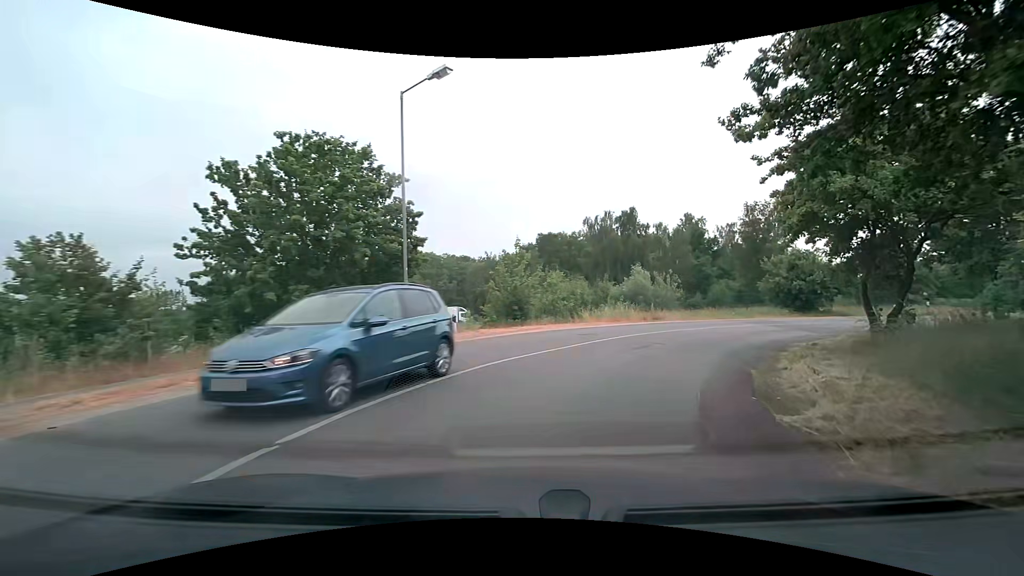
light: Day
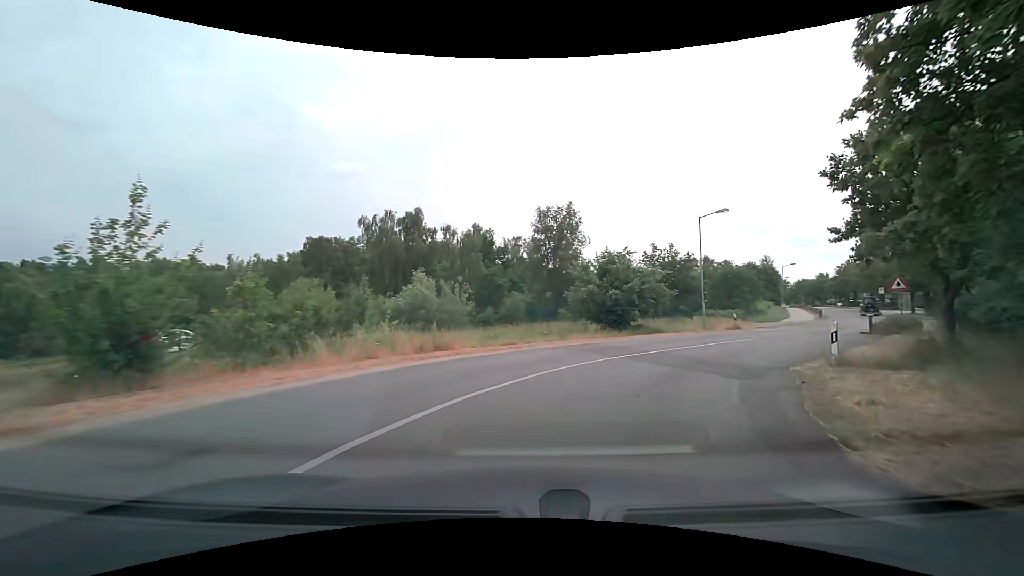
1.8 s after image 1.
(+2.2, +11.9) m; +23°
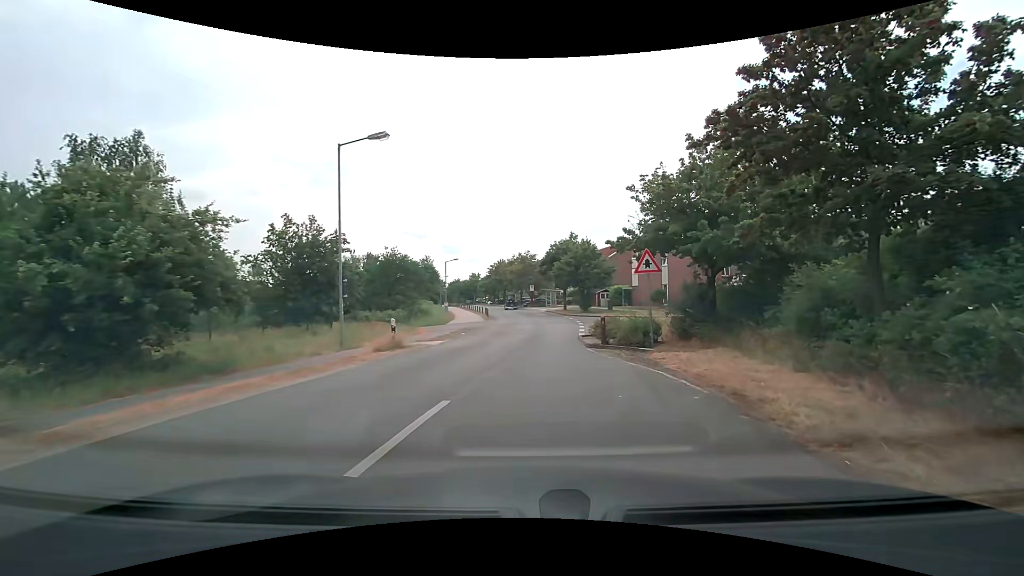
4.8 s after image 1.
(+5.4, +15.9) m; +36°
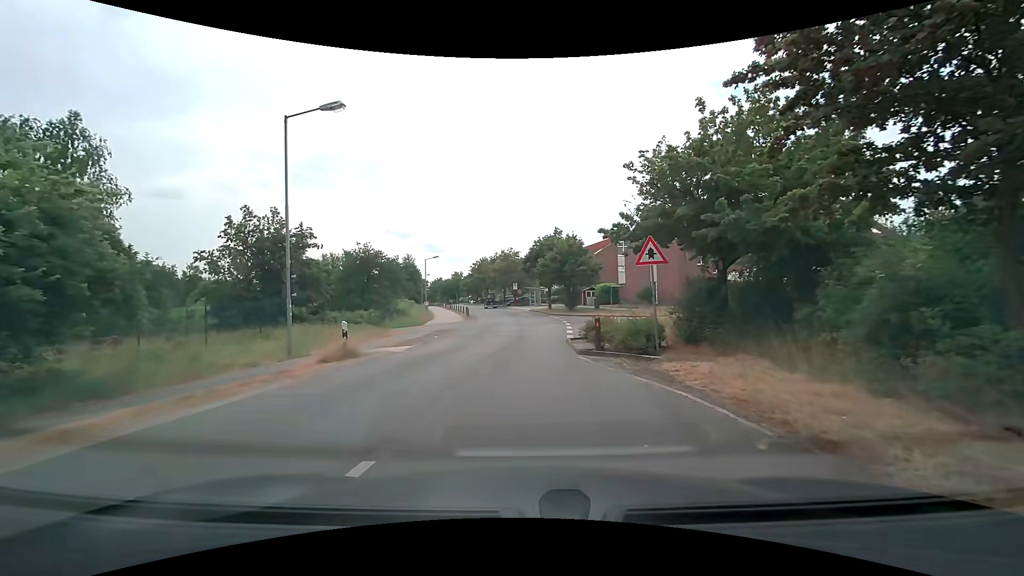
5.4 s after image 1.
(+0.1, +2.6) m; +4°
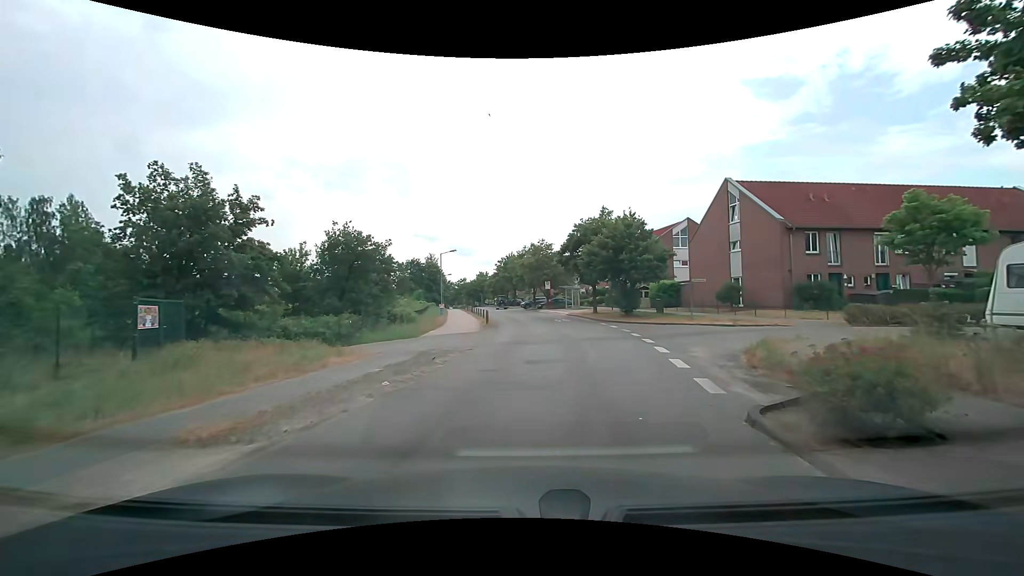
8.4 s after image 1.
(-0.7, +12.0) m; -4°
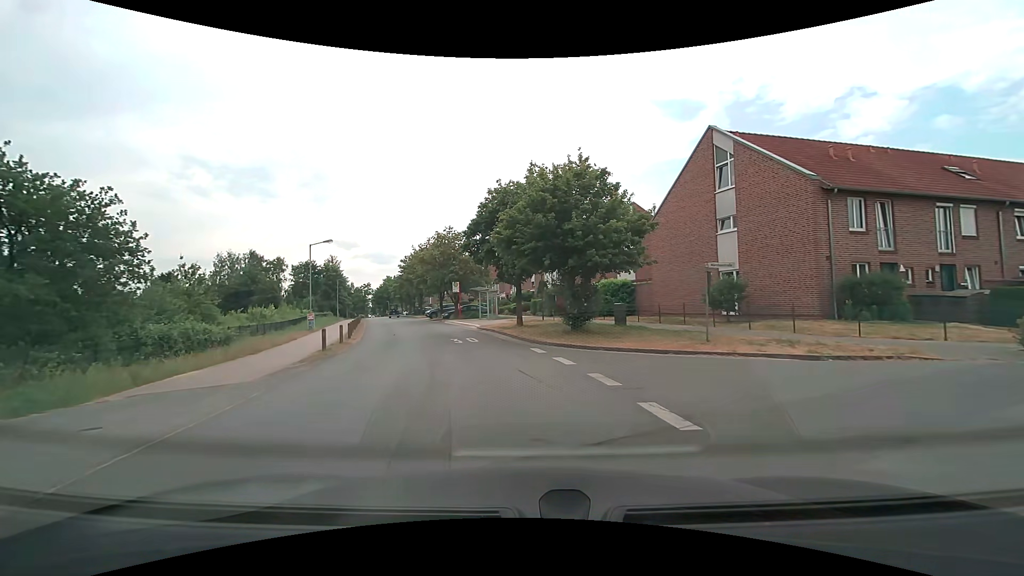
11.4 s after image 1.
(+1.6, +14.8) m; +8°
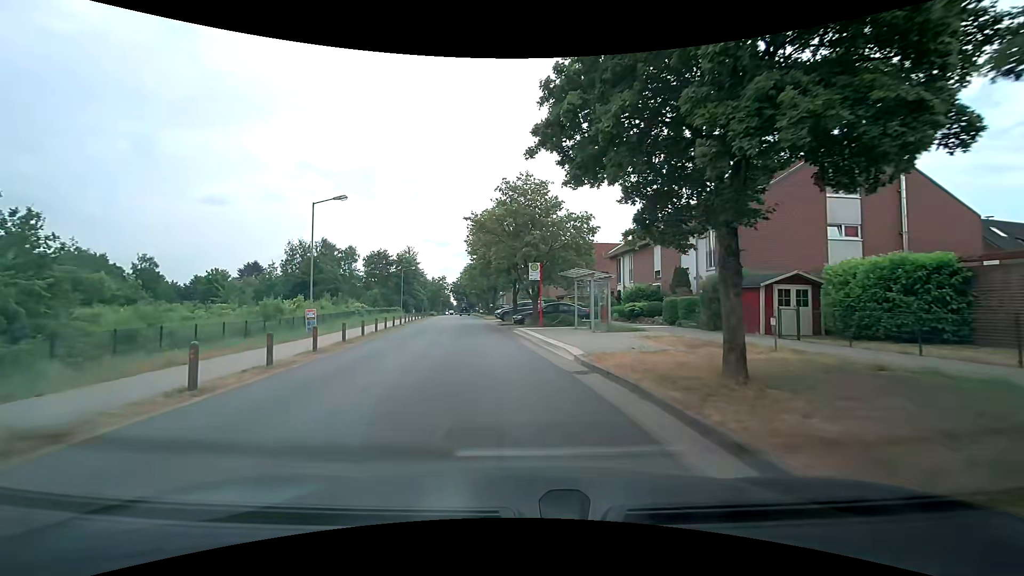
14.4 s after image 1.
(-1.3, +18.6) m; -9°
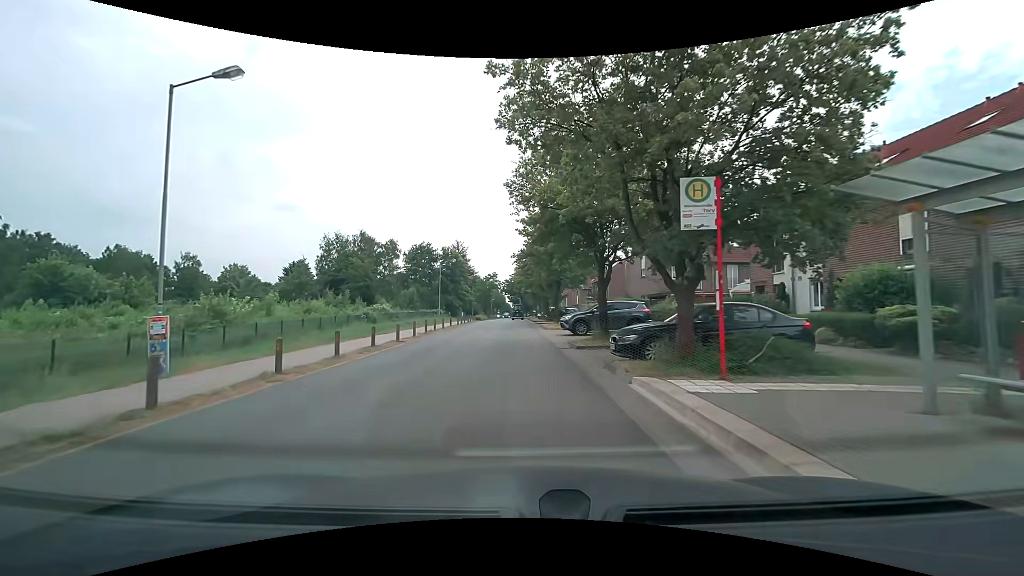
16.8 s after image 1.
(-1.0, +17.2) m; -6°
(0, +10) (0, +20) (0, +30) (-1, +40) (-1, +50) (-1, +60) (-1, +70) (-2, +80) (-4, +90) (-3, +100) m
